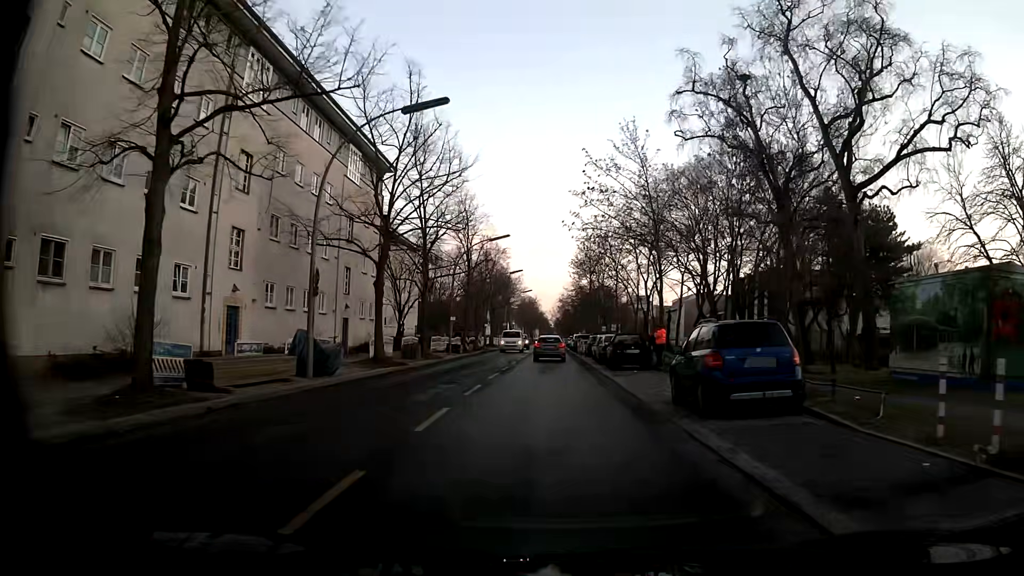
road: residential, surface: asphalt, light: Day
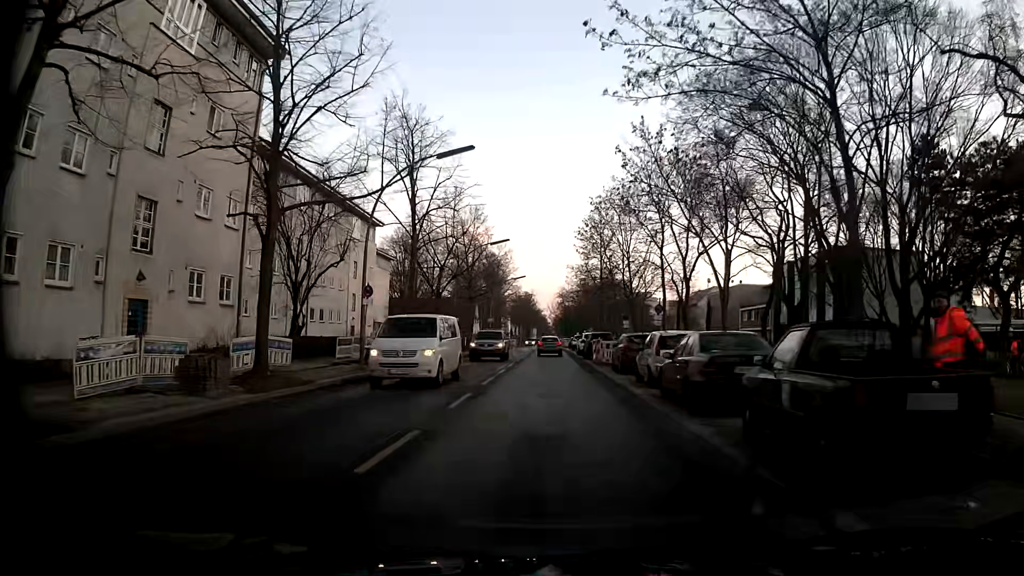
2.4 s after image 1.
(-0.3, +21.1) m; 0°
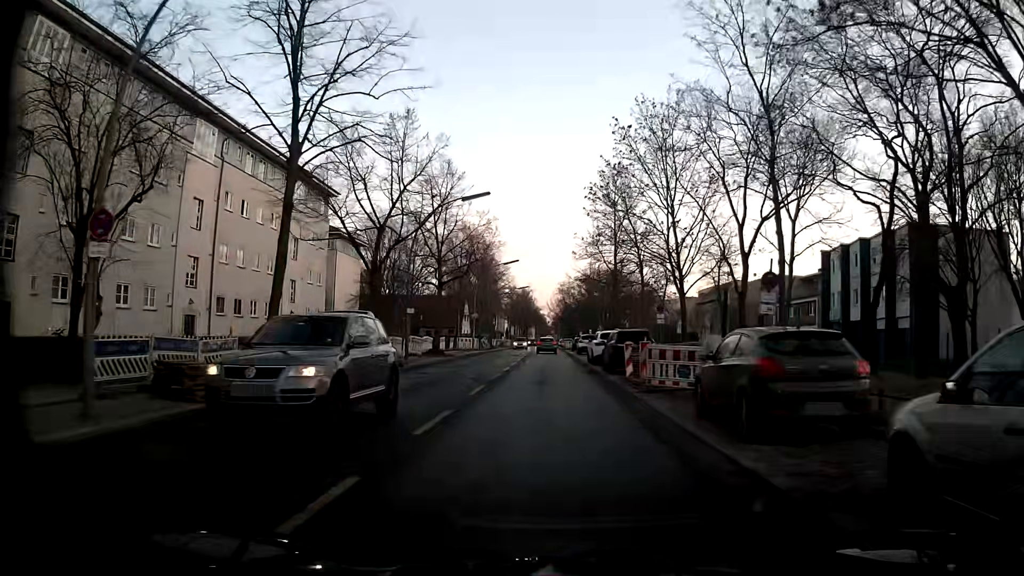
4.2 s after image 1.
(0.0, +15.3) m; +1°
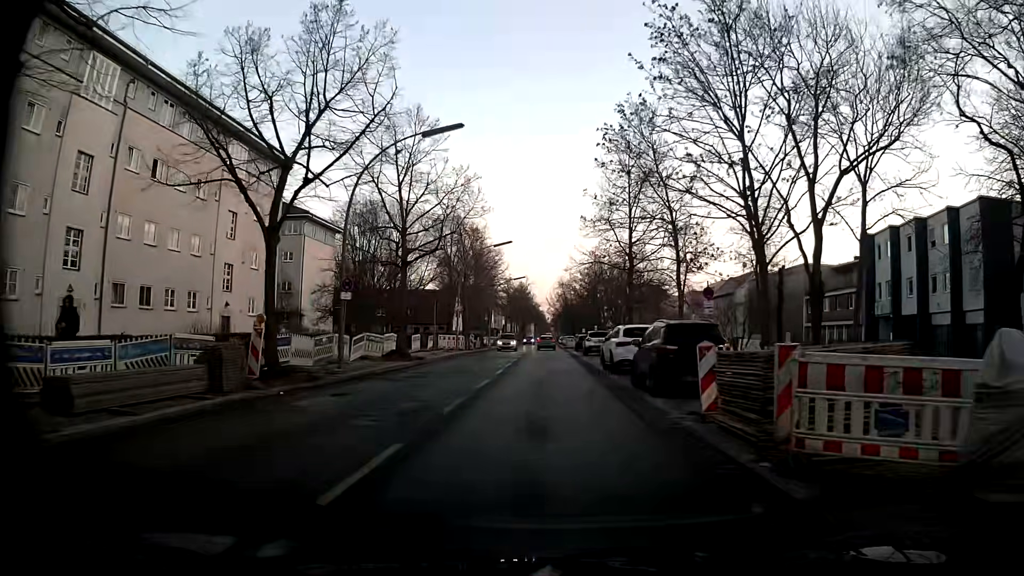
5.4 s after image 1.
(-0.1, +10.2) m; -1°
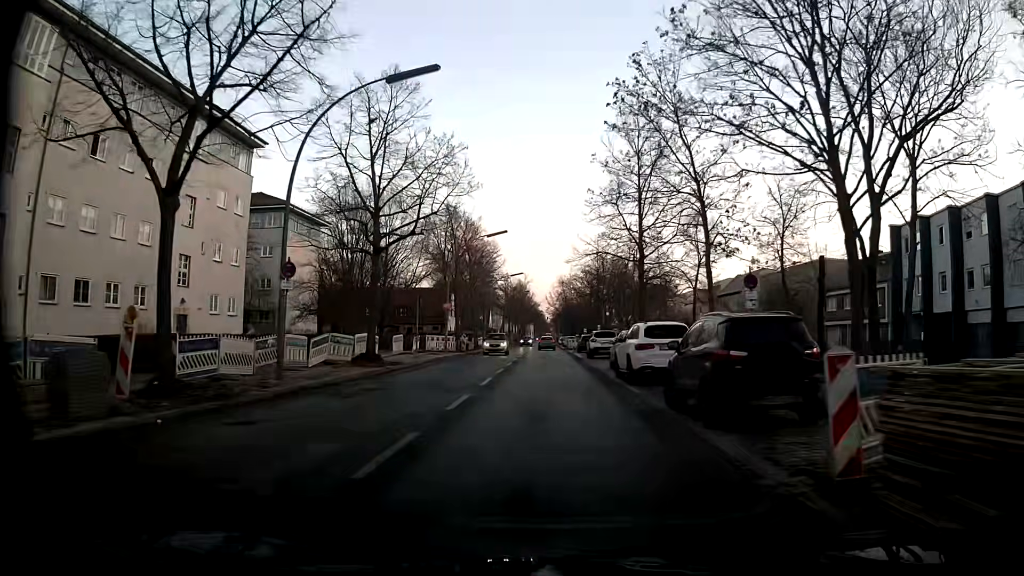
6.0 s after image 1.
(+0.1, +5.0) m; +1°
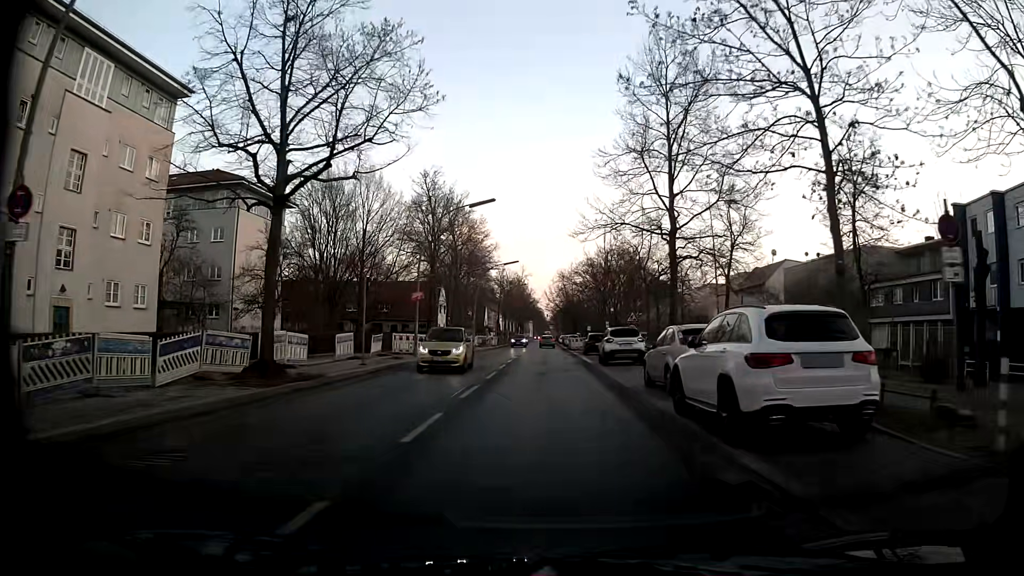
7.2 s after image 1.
(-0.1, +9.8) m; 0°
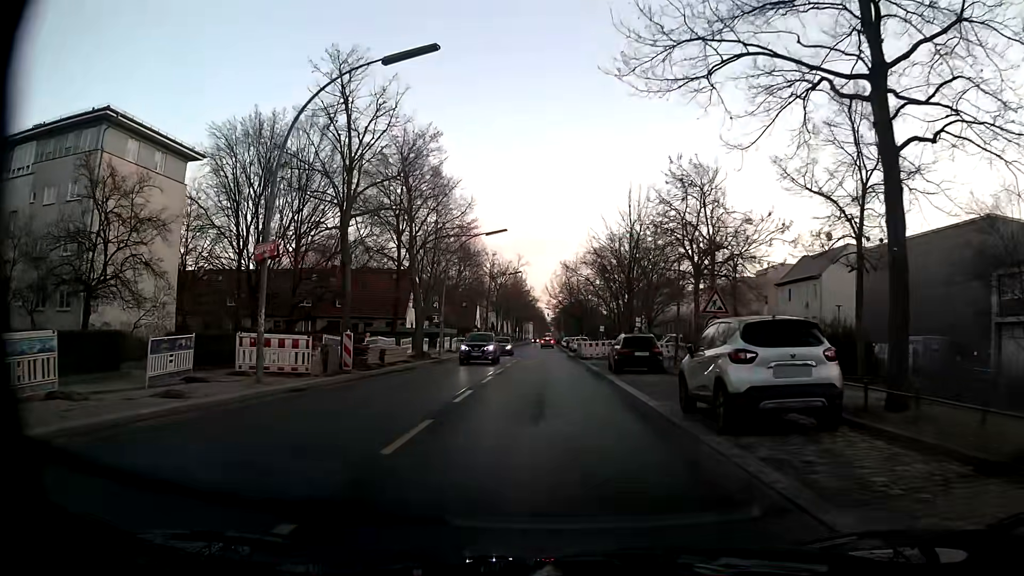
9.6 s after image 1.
(-0.3, +18.8) m; -1°
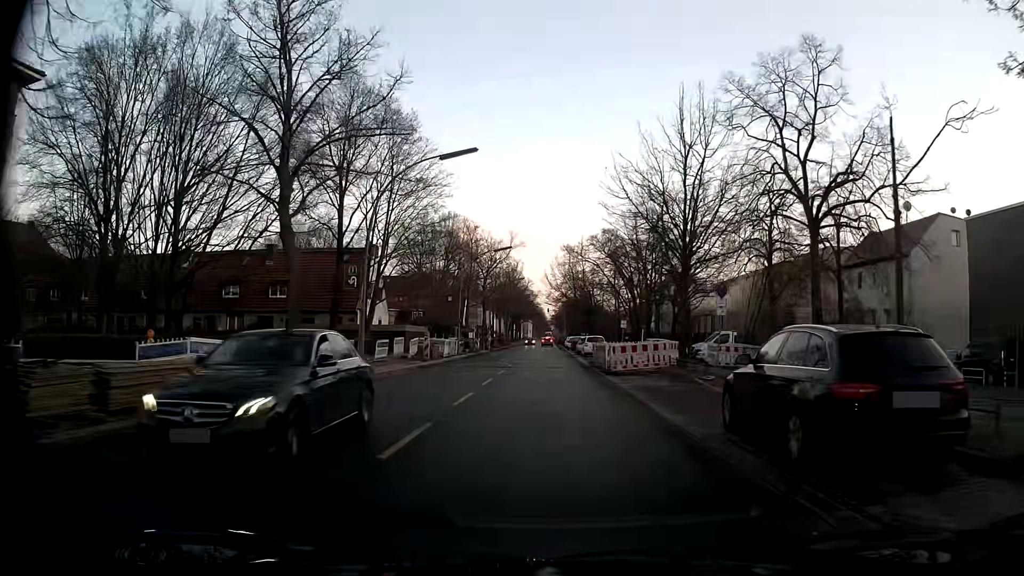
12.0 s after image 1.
(0.0, +18.1) m; 0°
(0, +10) (0, +20) (0, +30) (0, +40) (0, +50) (0, +60) (0, +70) (-1, +80) (-1, +90) (-1, +100) m
